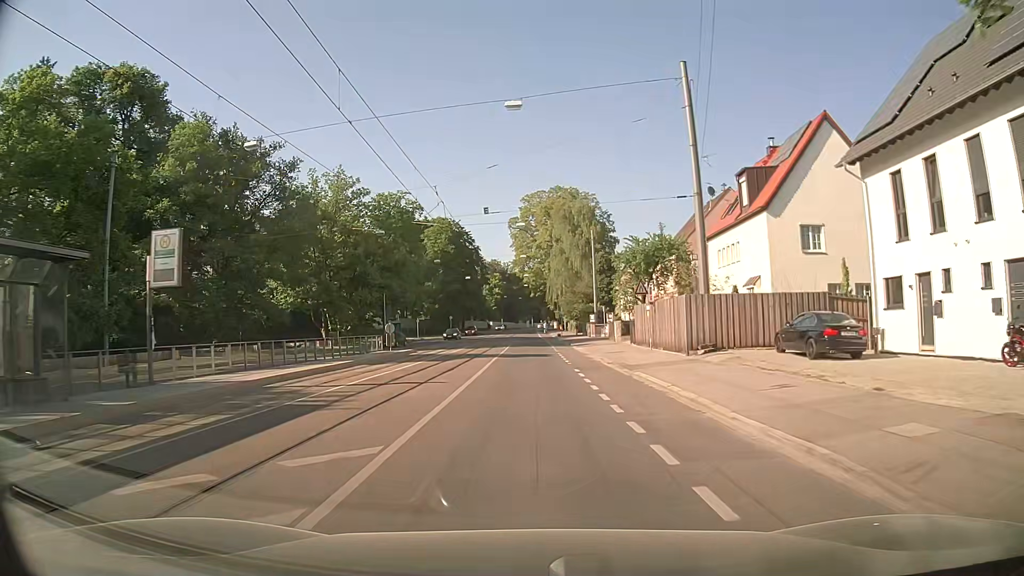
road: secondary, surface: asphalt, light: Day
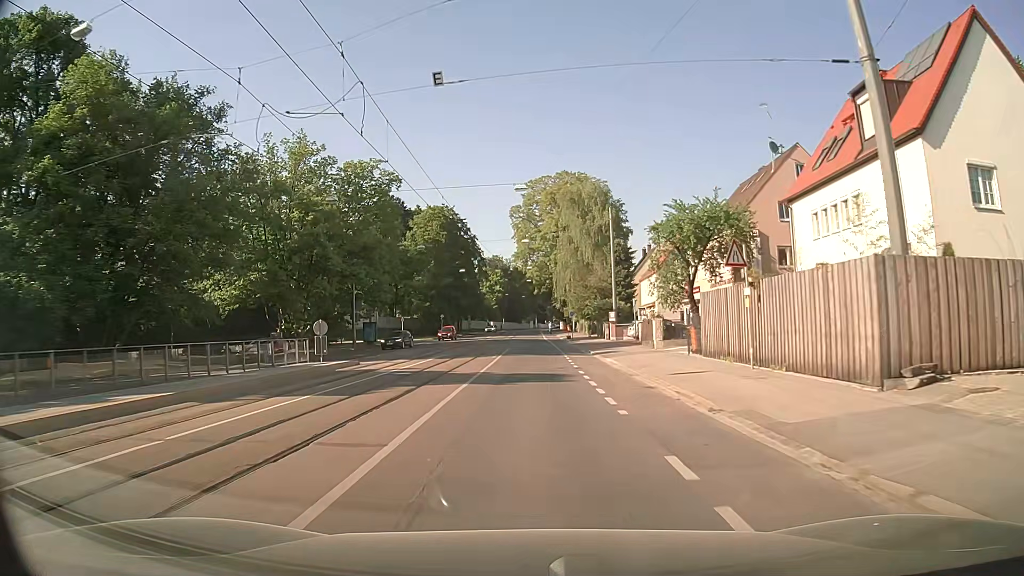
(0.0, +14.8) m; -1°
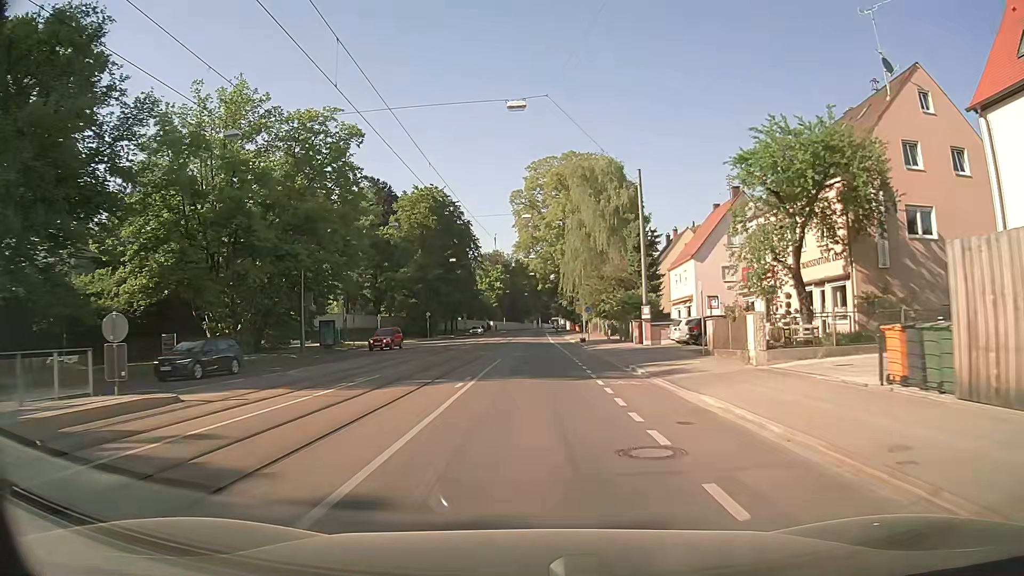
(0.0, +15.2) m; 0°
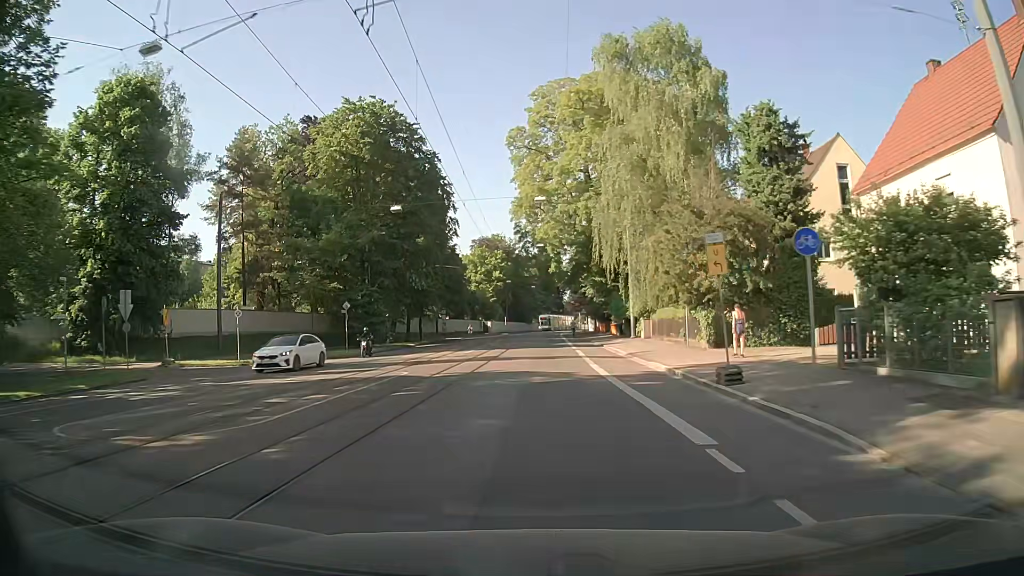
(0.0, +37.3) m; 0°
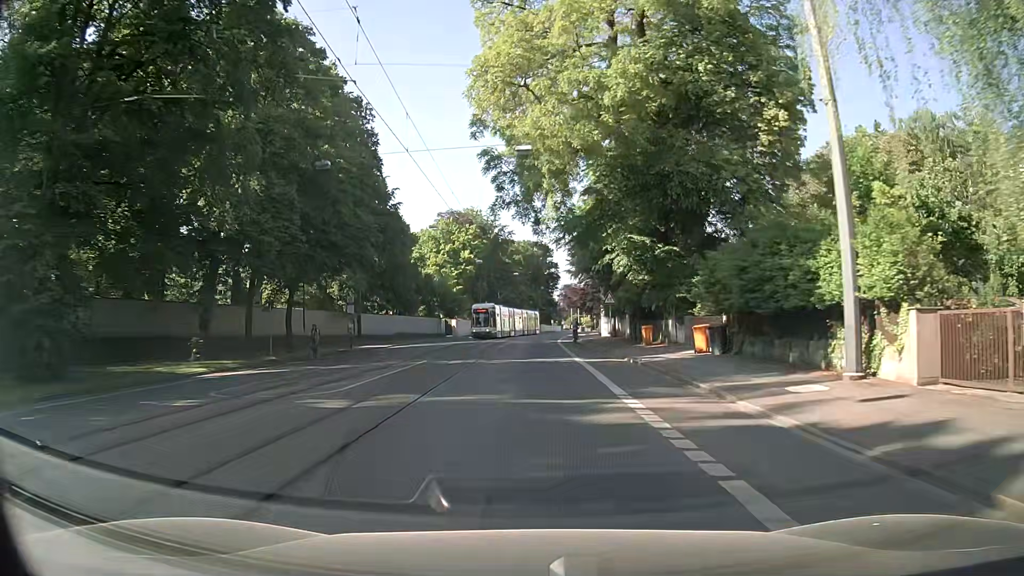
(+0.4, +37.1) m; +1°
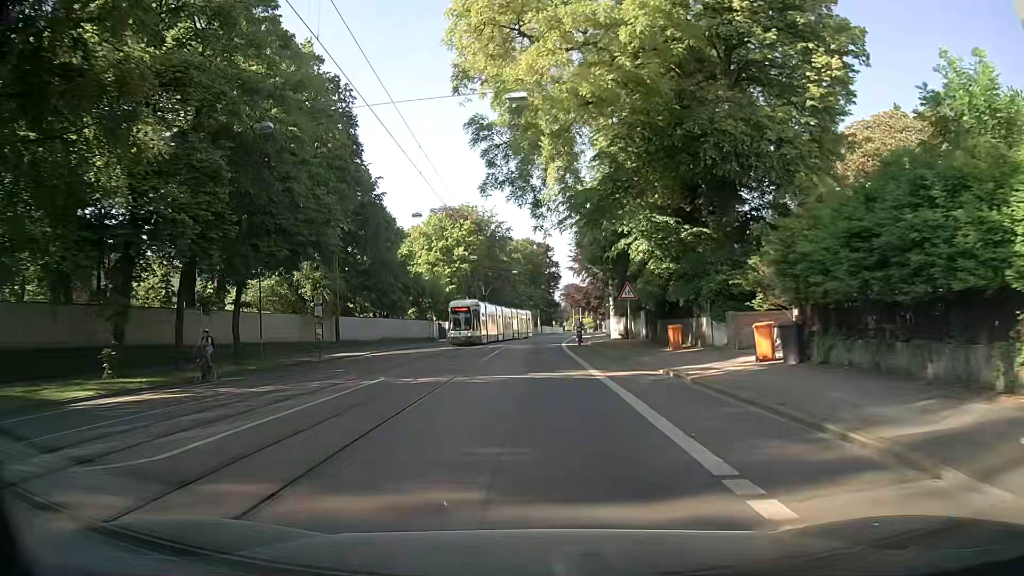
(0.0, +7.2) m; 0°
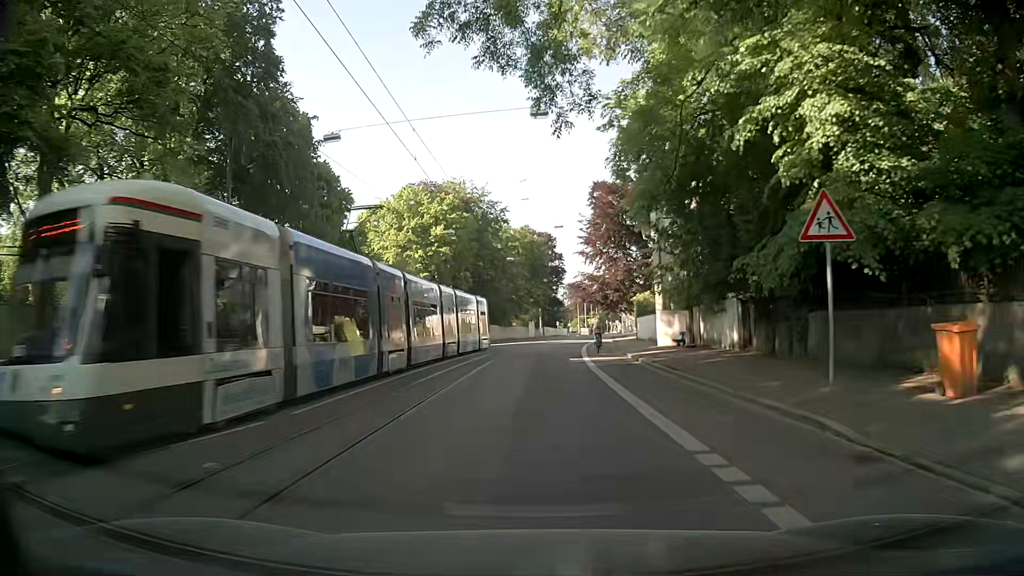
(0.0, +20.7) m; 0°
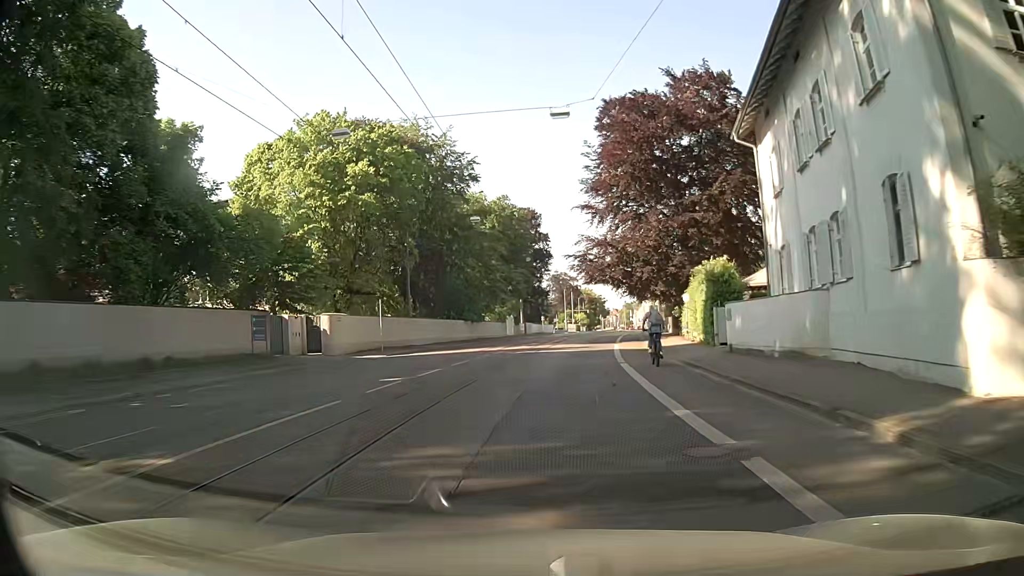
(0.0, +26.9) m; +1°
(0, +10) (+1, +20) (+1, +30) (+3, +40) (+4, +50) (+6, +60) (+7, +69) (+9, +79) (+11, +89) (+14, +99) m
